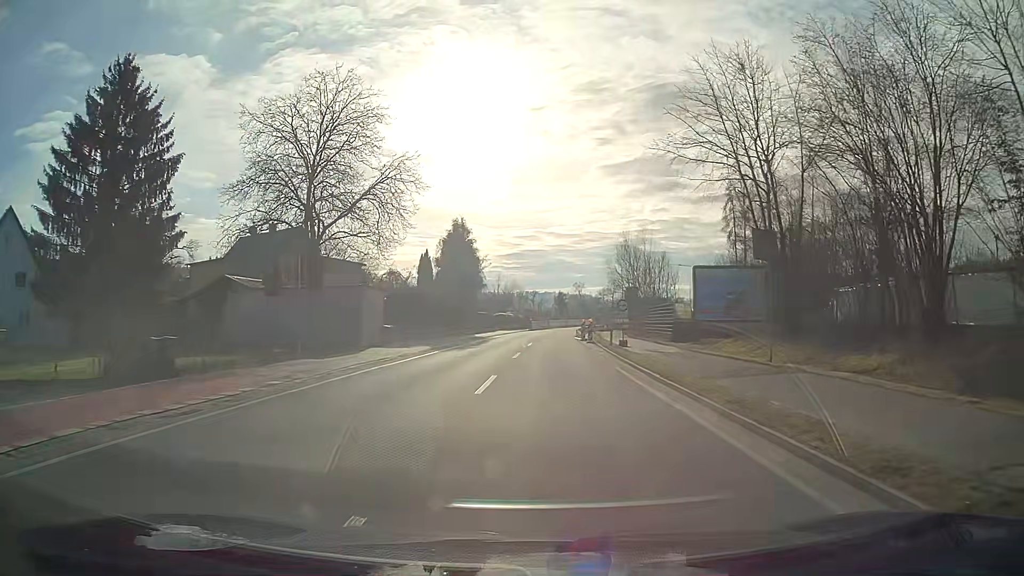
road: primary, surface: asphalt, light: Day
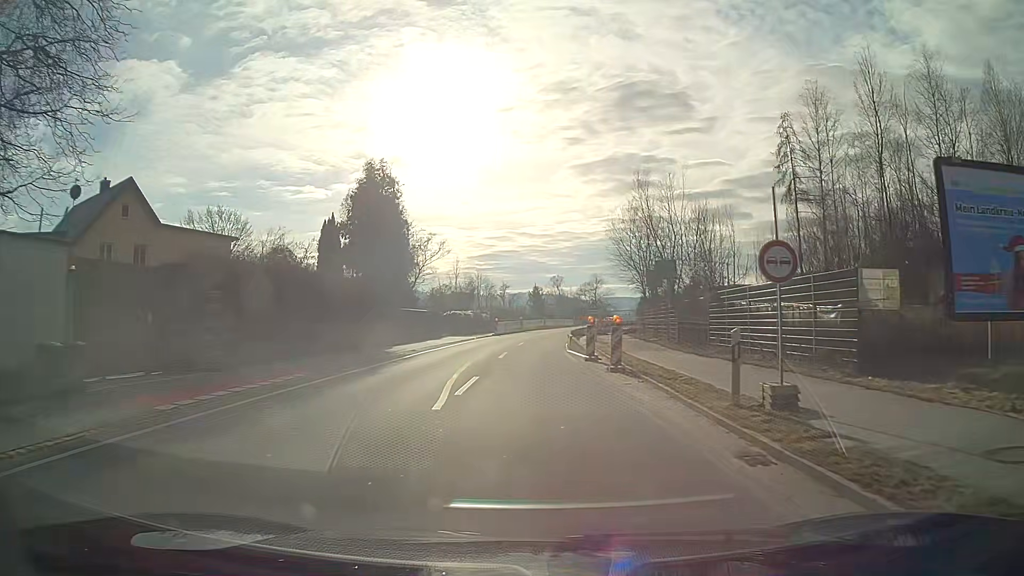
(+0.5, +23.9) m; +2°
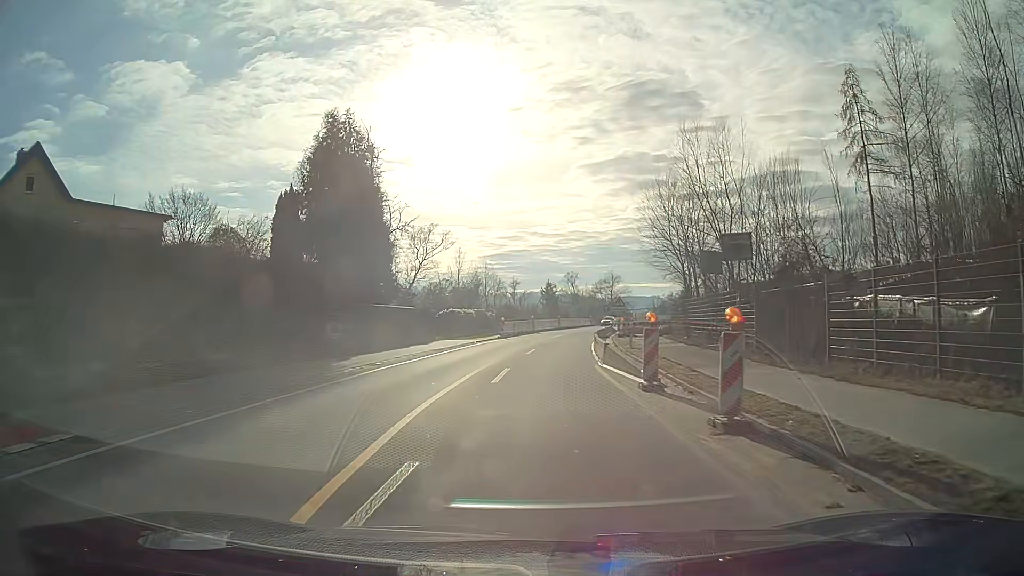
(-0.1, +9.8) m; -1°
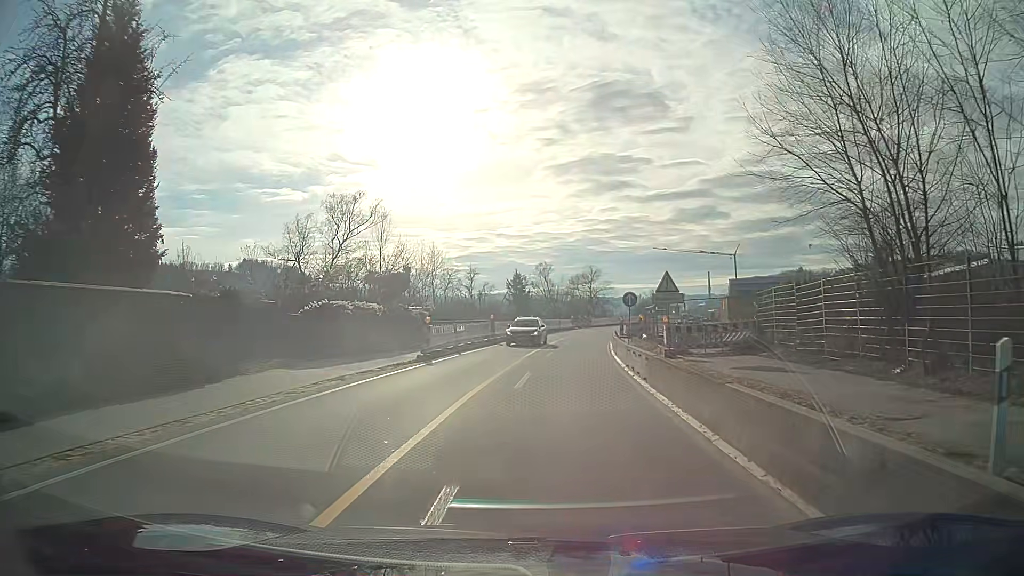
(+0.5, +24.6) m; +4°
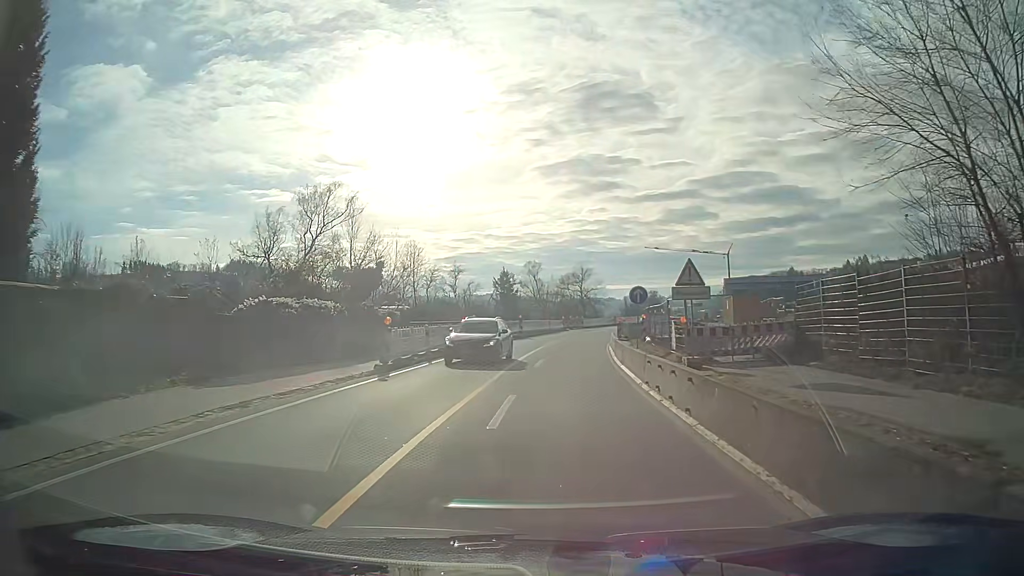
(0.0, +4.9) m; +1°
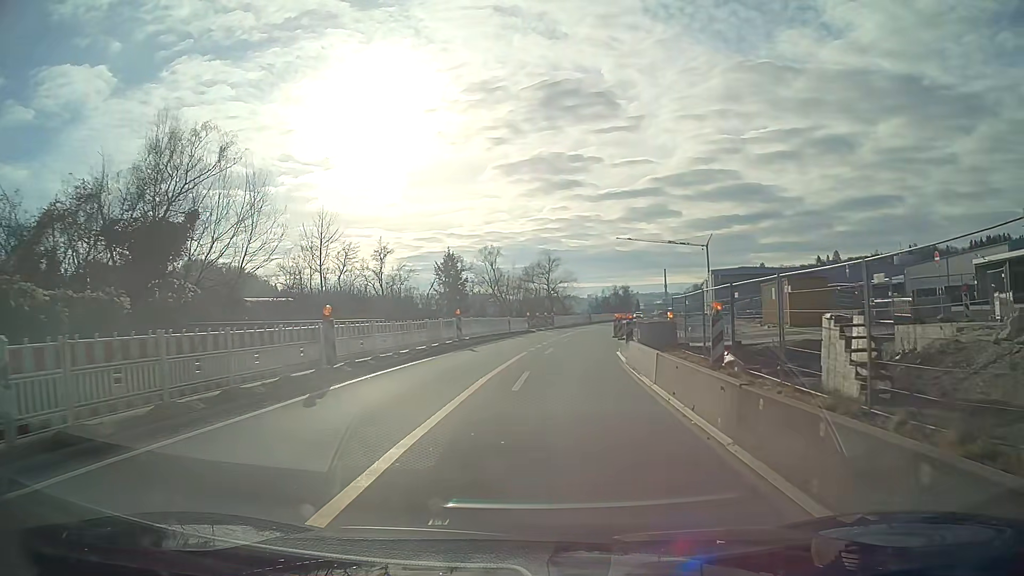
(+0.5, +19.8) m; +3°
(0, +10) (+1, +20) (+1, +30) (+2, +40) (+4, +50) (+5, +60) (+7, +70) (+9, +79) (+11, +89) (+14, +99) m
